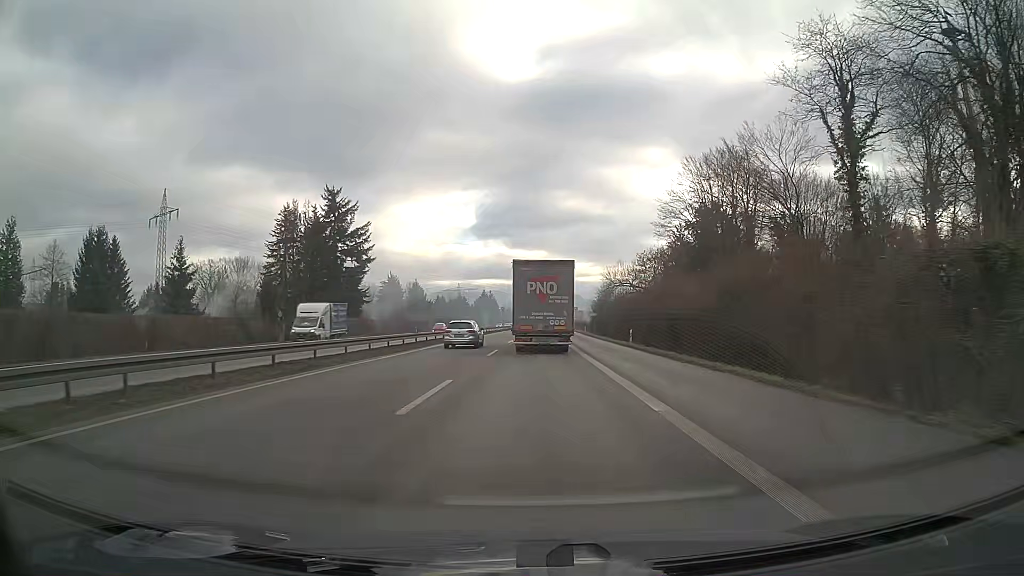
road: trunk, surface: asphalt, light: Day
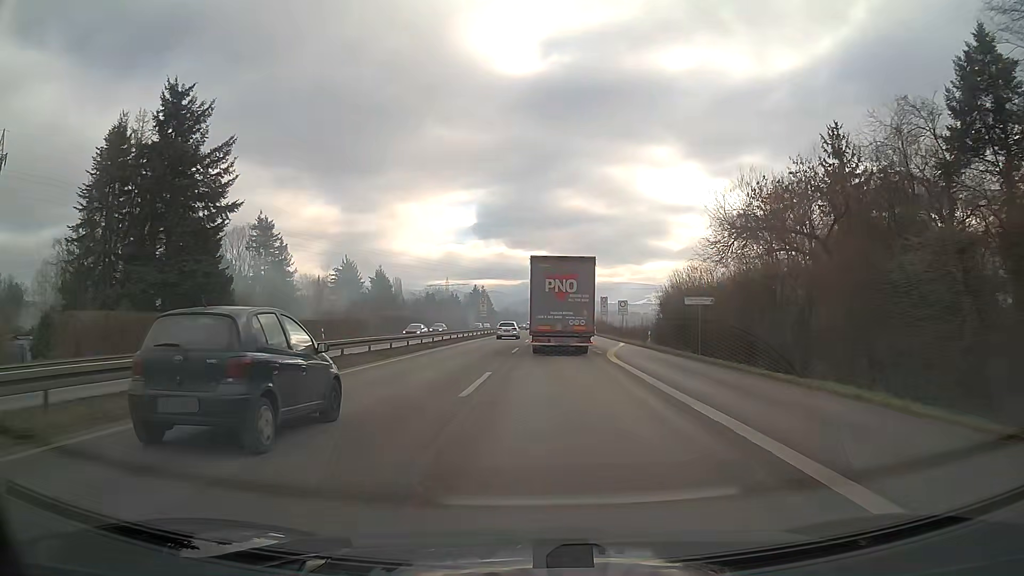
(0.0, +52.0) m; 0°
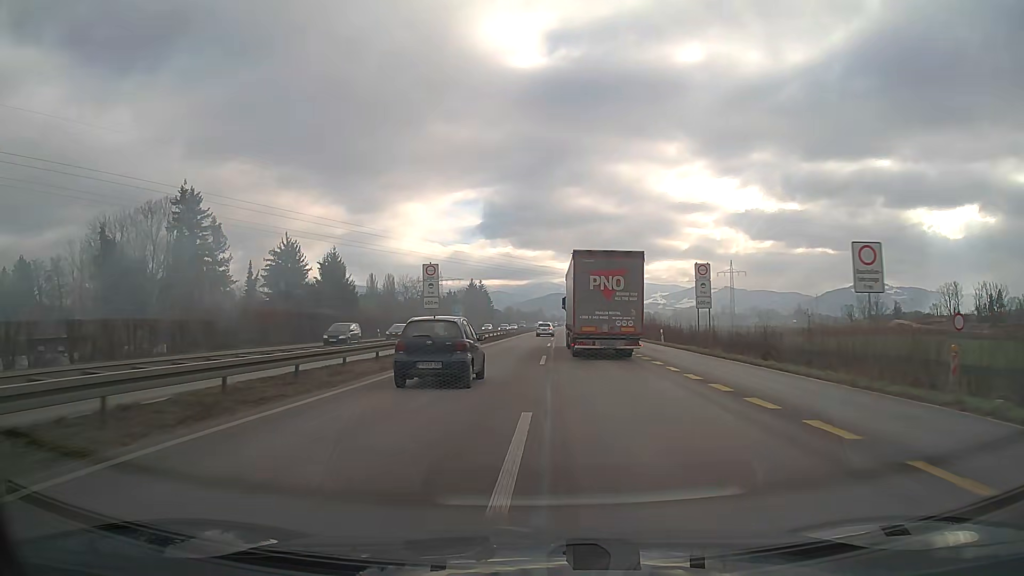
(-0.1, +44.3) m; 0°
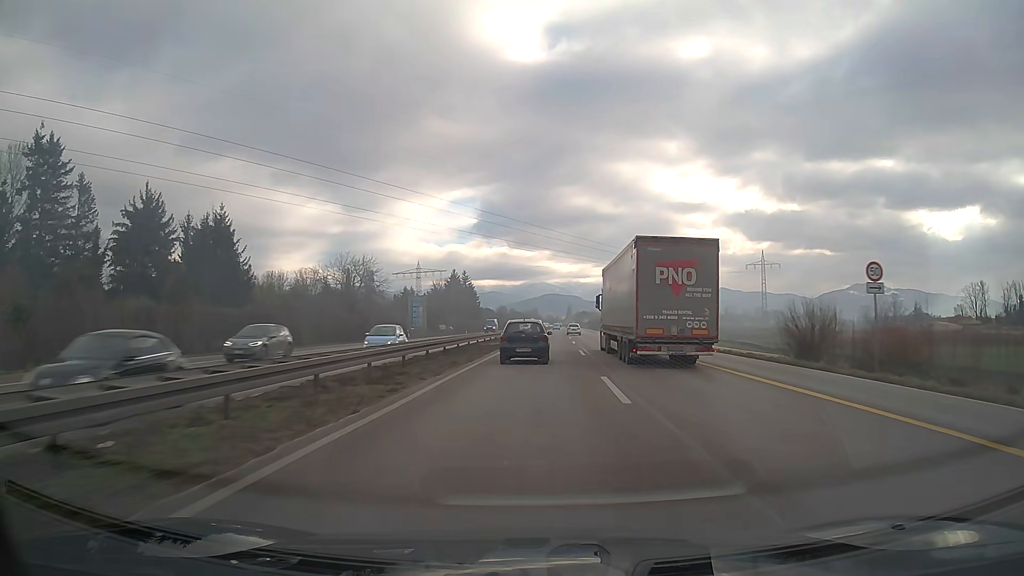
(0.0, +47.4) m; 0°
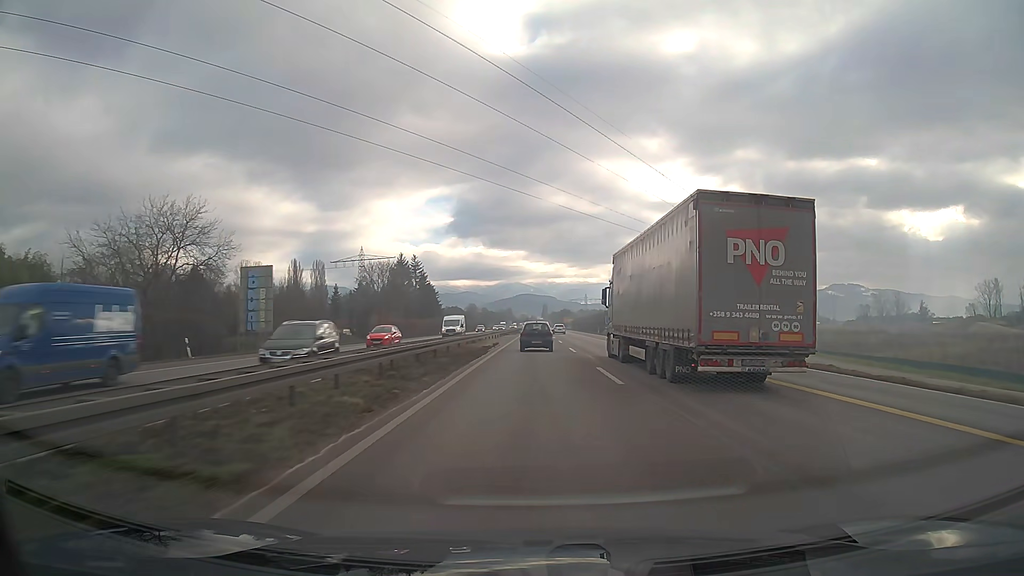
(+1.2, +50.8) m; +2°
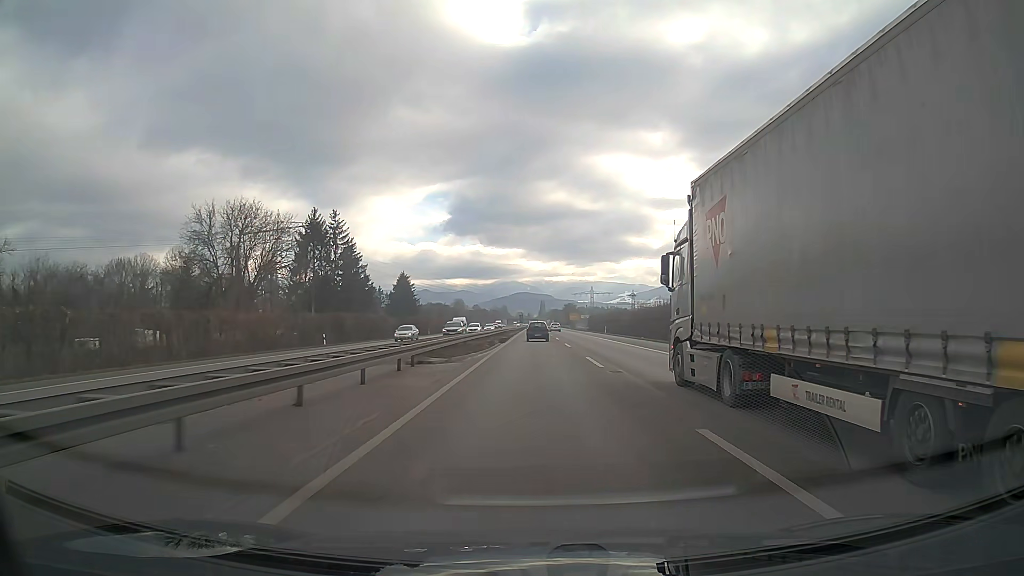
(+0.4, +67.5) m; 0°
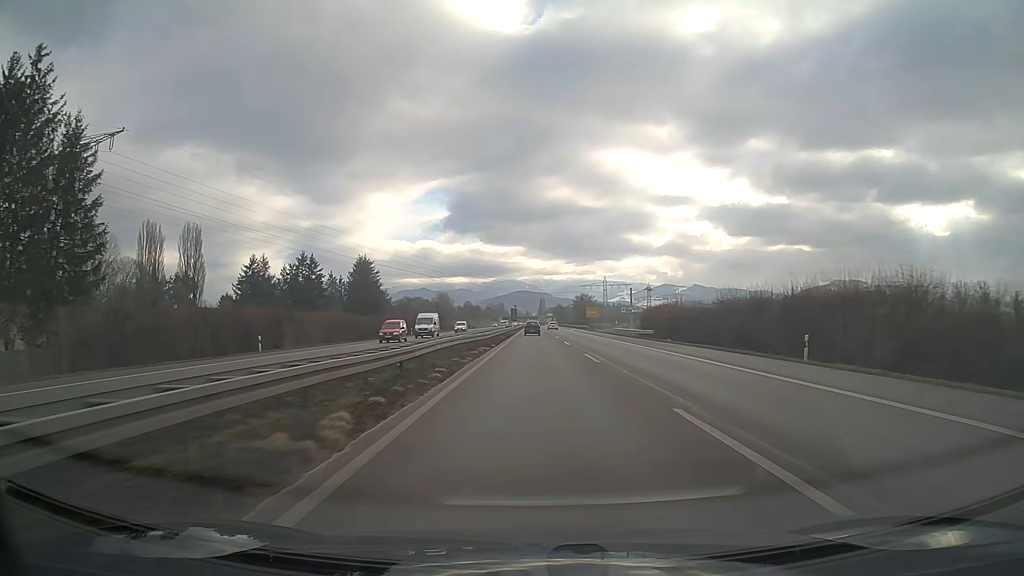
(+0.2, +70.7) m; 0°
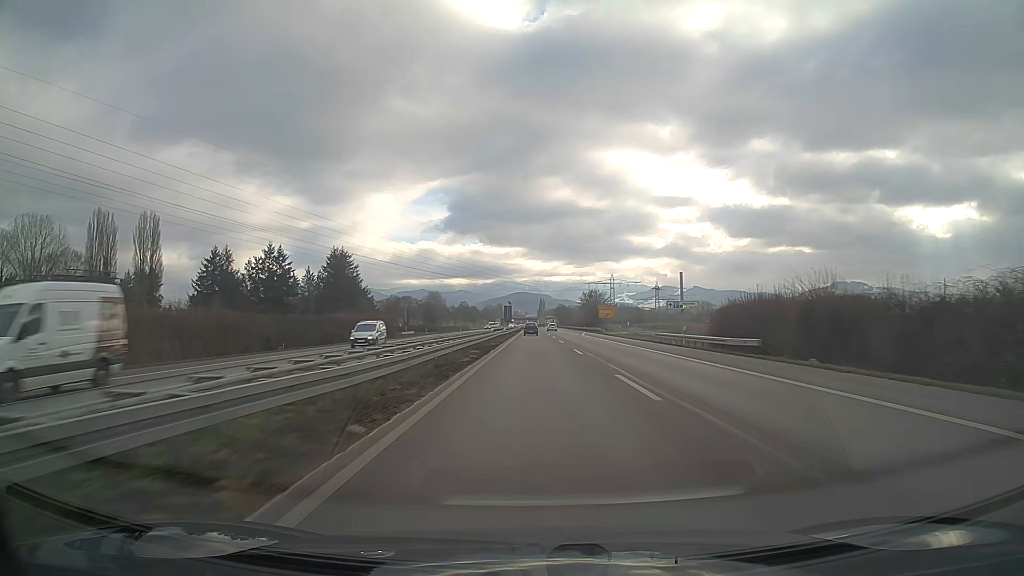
(+0.1, +29.0) m; 0°
(0, +10) (0, +20) (0, +30) (0, +40) (0, +50) (0, +60) (0, +70) (+1, +80) (+1, +90) (+1, +100) m
